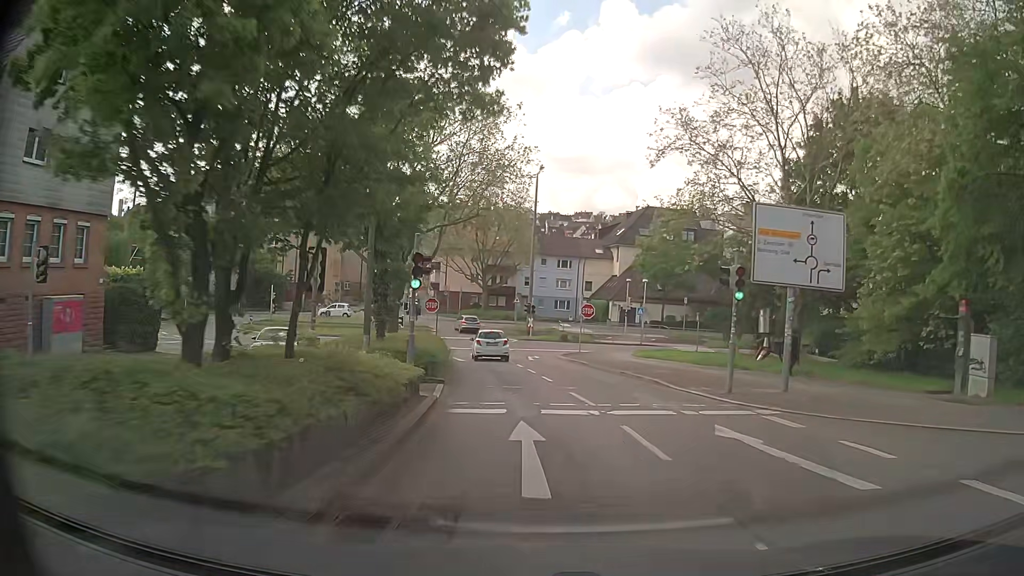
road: secondary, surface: asphalt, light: Day
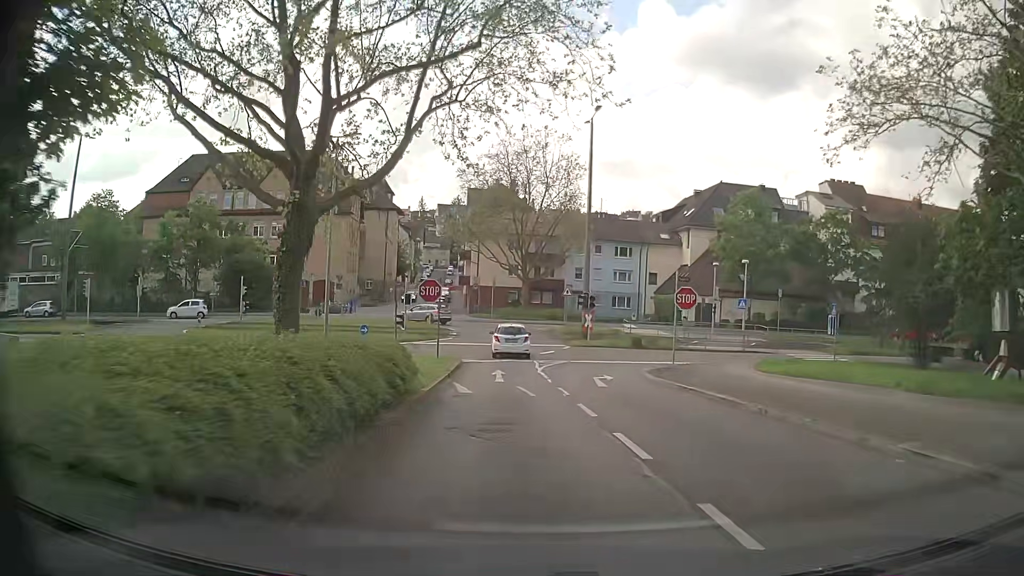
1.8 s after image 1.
(-0.4, +16.5) m; -4°
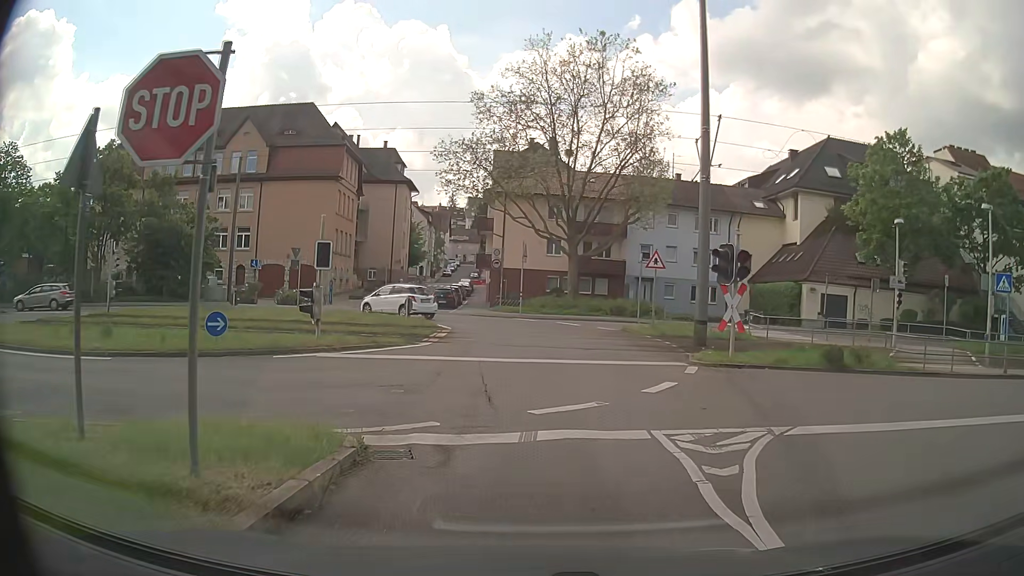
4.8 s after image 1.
(-0.9, +20.6) m; -4°
